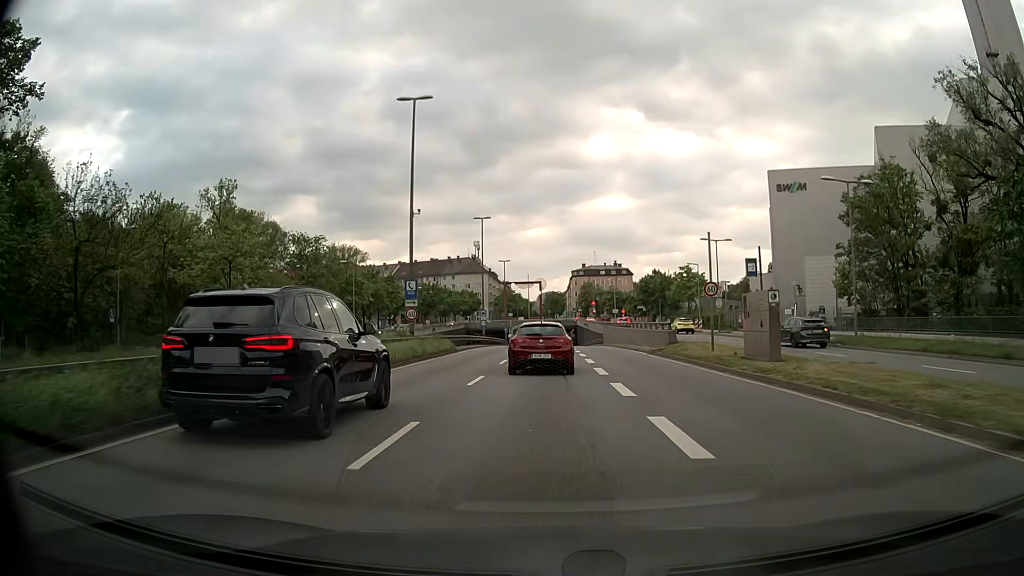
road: trunk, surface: asphalt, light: Day
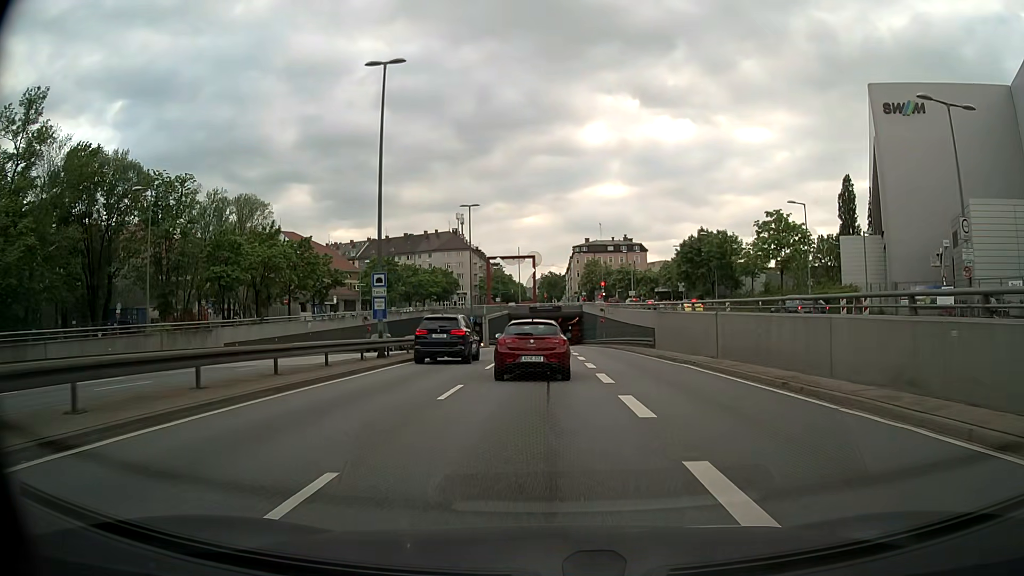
(+0.2, +39.3) m; 0°
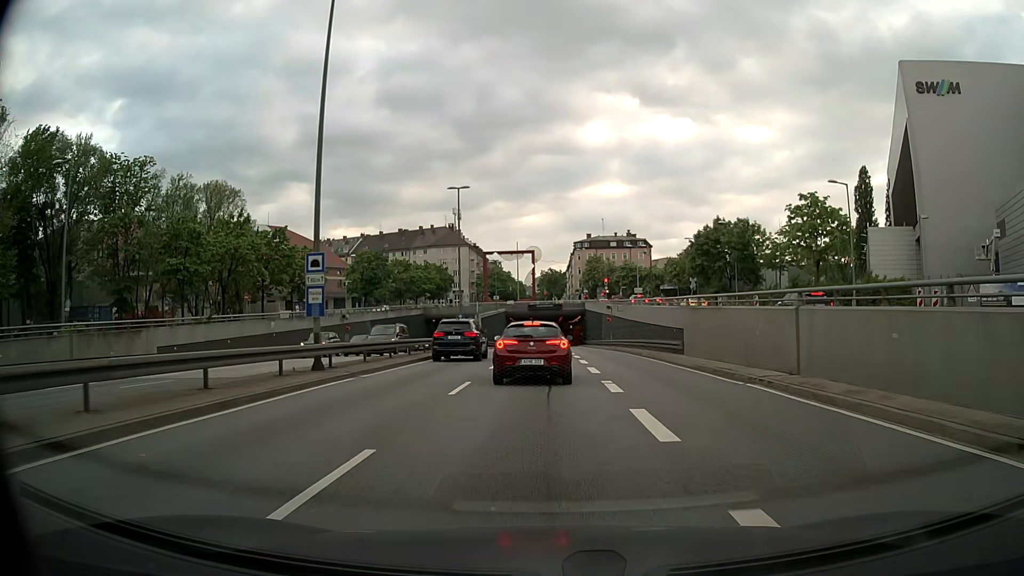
(0.0, +7.7) m; 0°
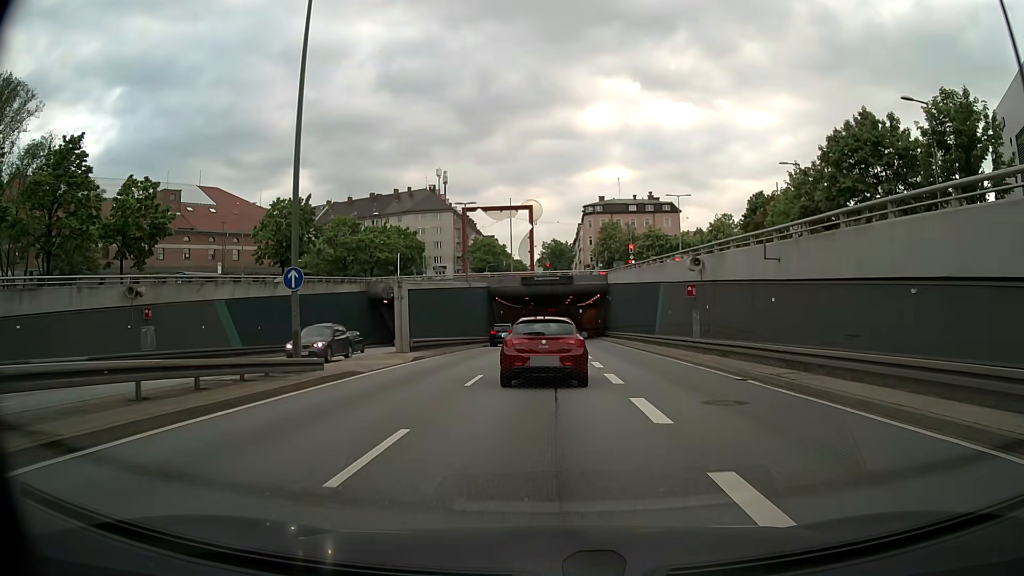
(-0.1, +34.6) m; -1°
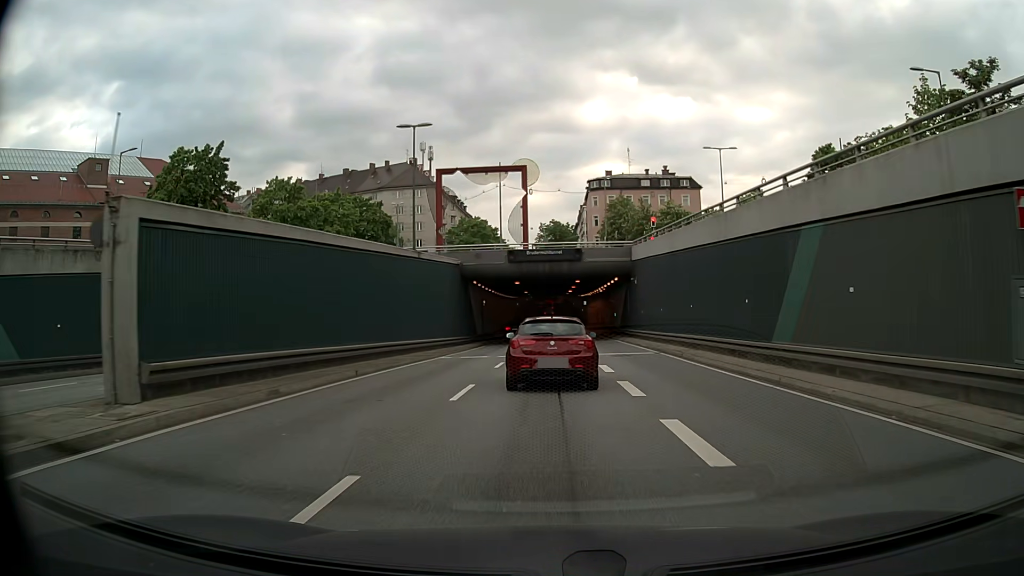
(+0.1, +20.9) m; 0°
(0, +10) (0, +20) (-1, +30) (-2, +40) (-2, +50) (-3, +60) (-3, +70) (-3, +80) (-3, +90) (-3, +100) m
